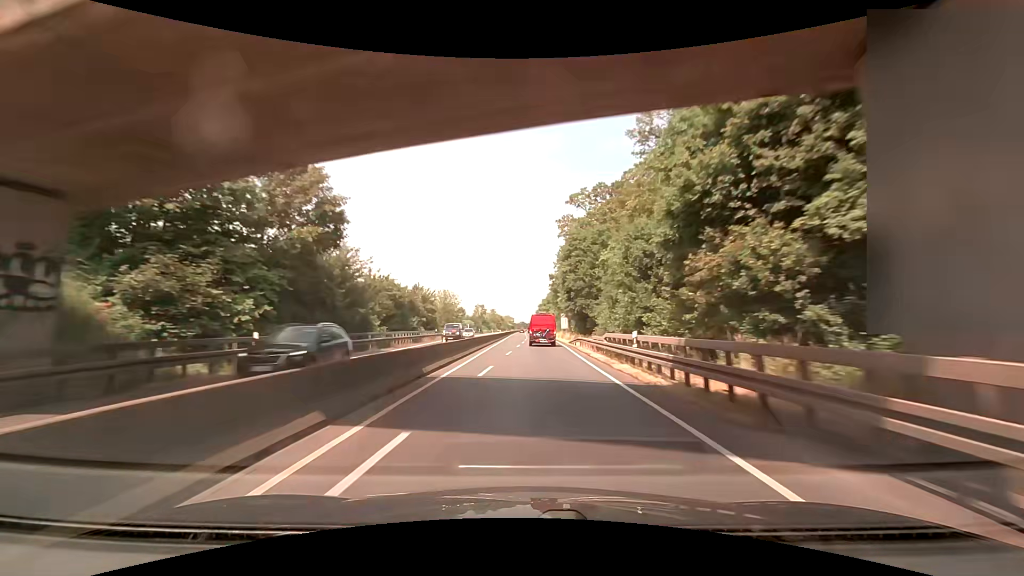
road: trunk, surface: asphalt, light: Day
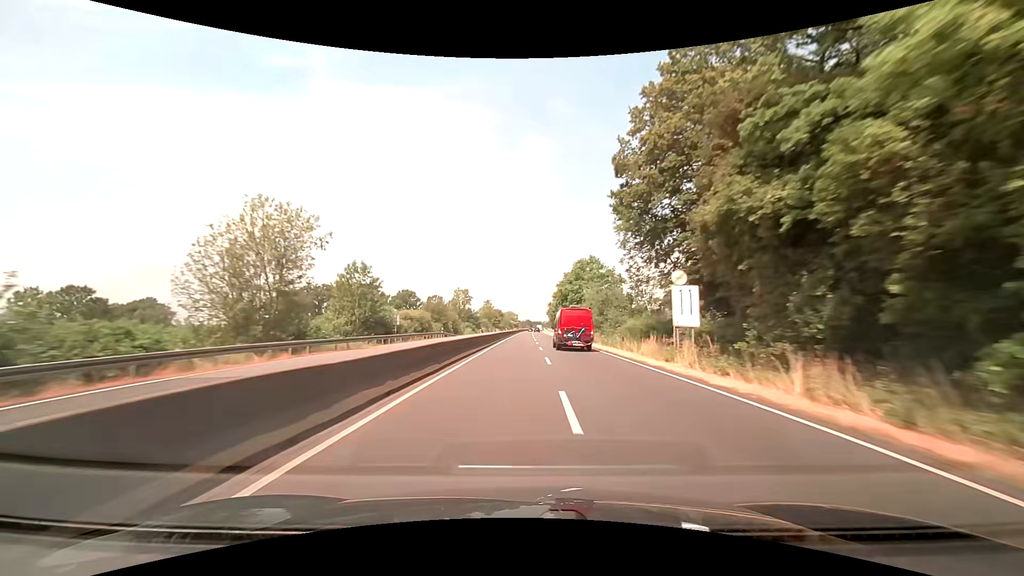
(0.0, +68.4) m; -1°
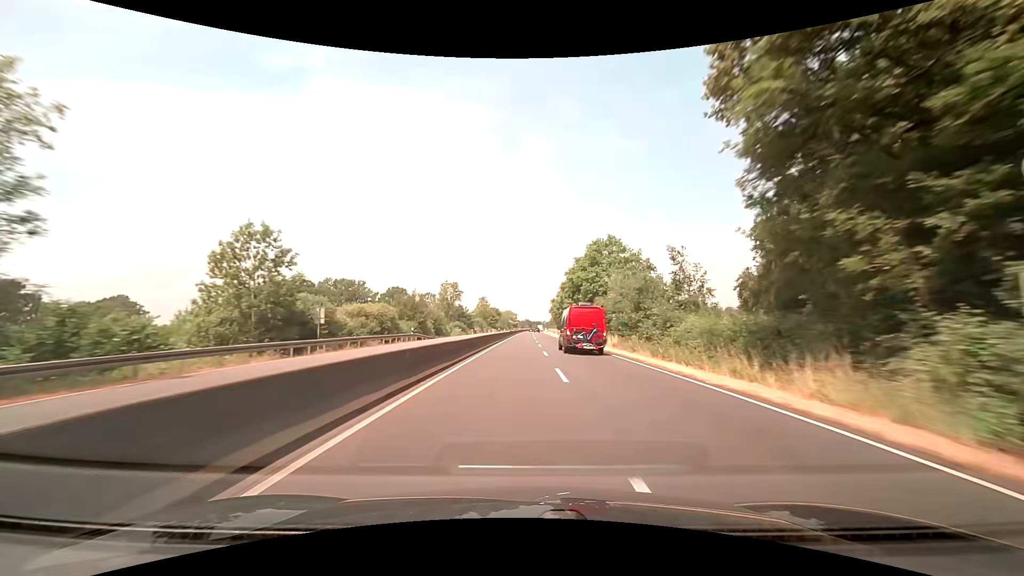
(0.0, +18.0) m; 0°
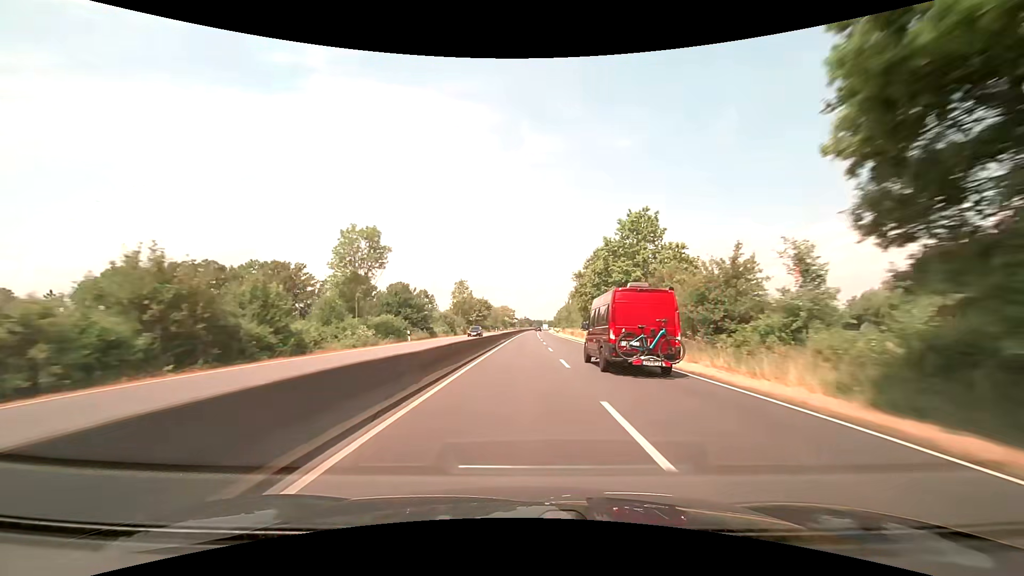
(0.0, +56.0) m; 0°
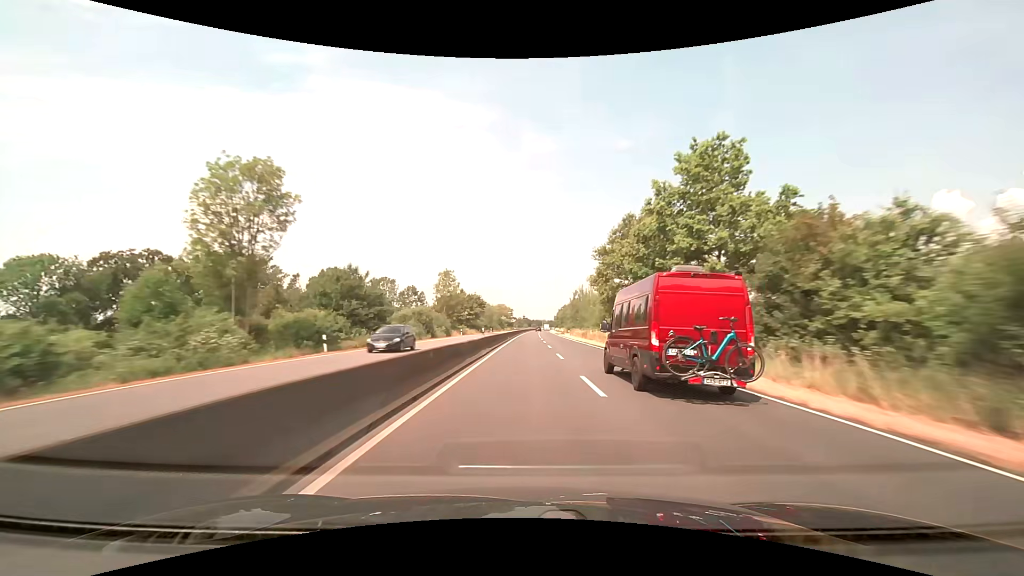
(0.0, +19.3) m; 0°
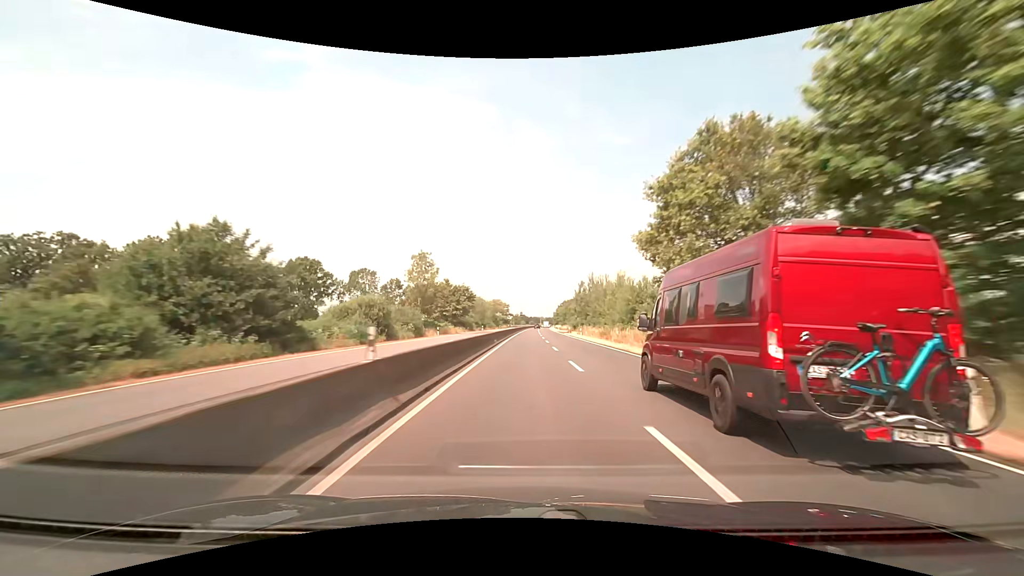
(+0.1, +19.4) m; 0°
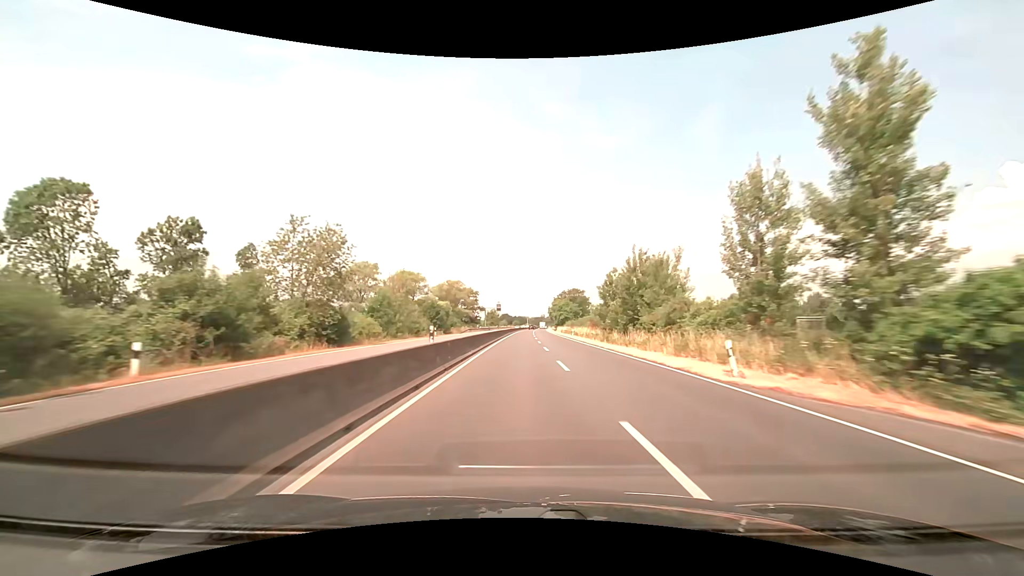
(+1.2, +95.7) m; +2°
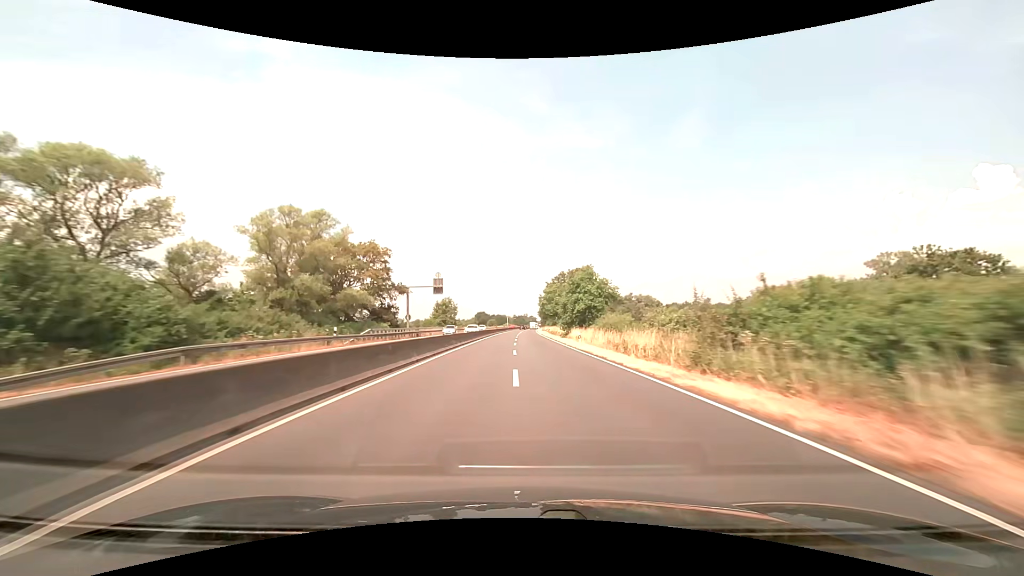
(+1.6, +76.2) m; +2°
(0, +10) (0, +20) (0, +30) (0, +40) (0, +50) (0, +60) (0, +70) (0, +80) (0, +90) (+1, +100) m
